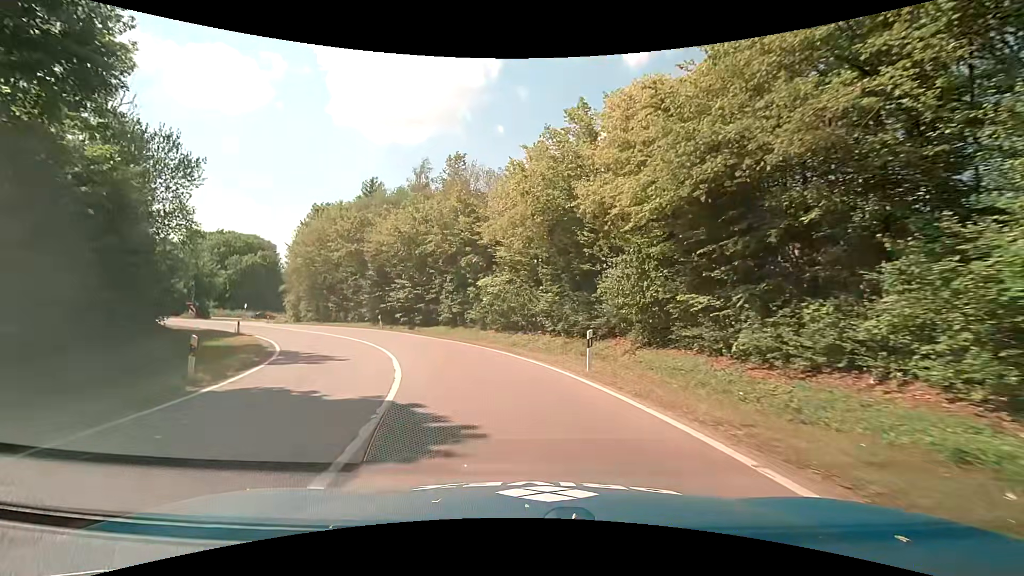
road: trunk_link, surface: asphalt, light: Day
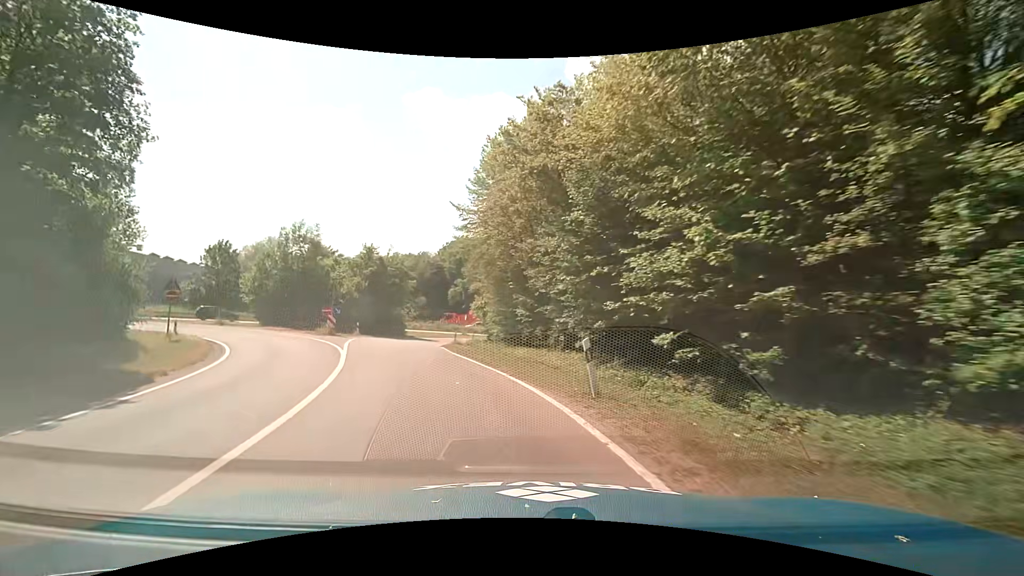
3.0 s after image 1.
(-6.5, +27.9) m; -29°
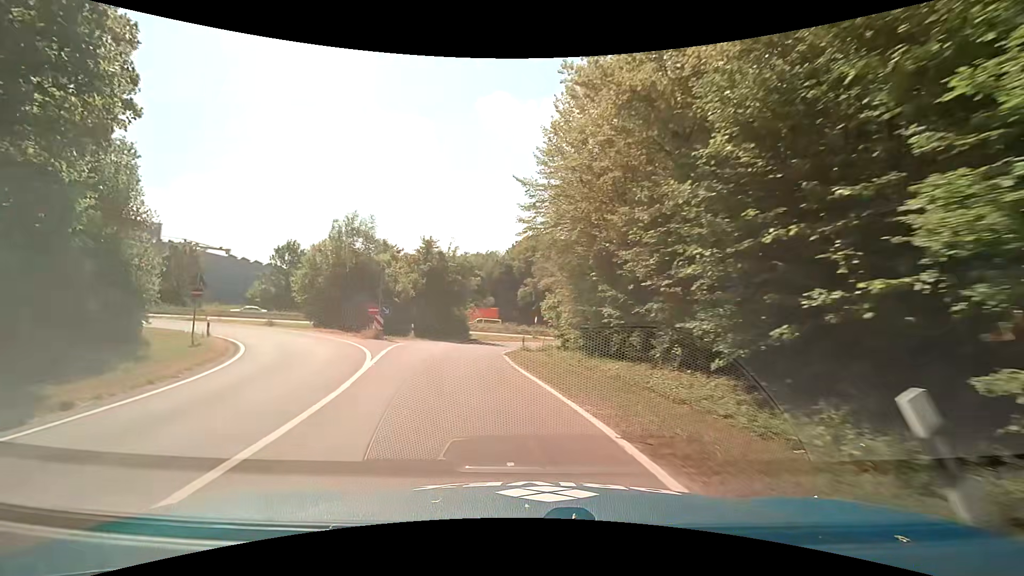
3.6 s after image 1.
(-0.4, +5.9) m; -9°
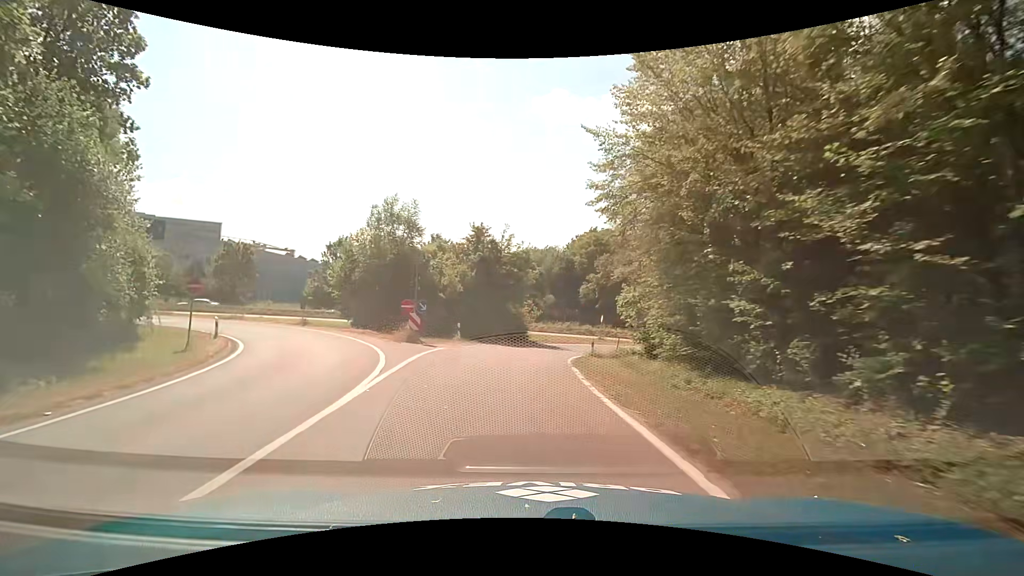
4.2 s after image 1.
(-0.3, +5.8) m; -6°
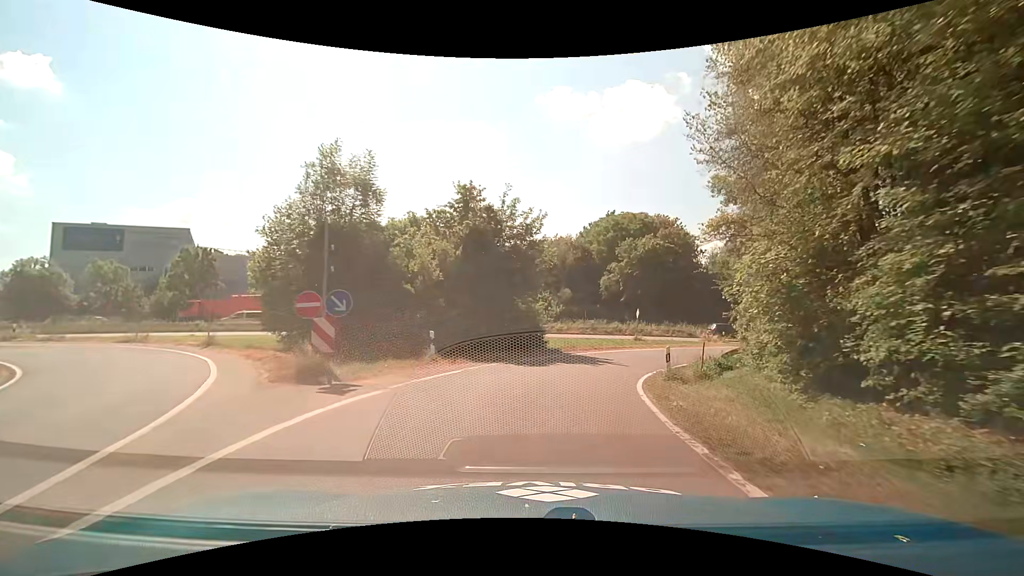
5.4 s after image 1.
(-0.4, +11.4) m; -2°
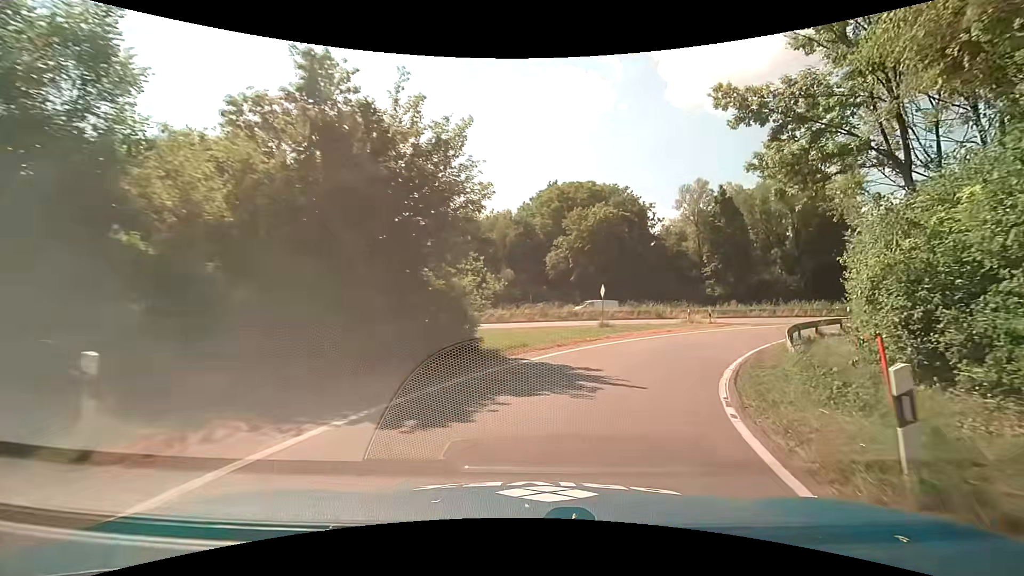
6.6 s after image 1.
(+0.6, +11.0) m; +6°
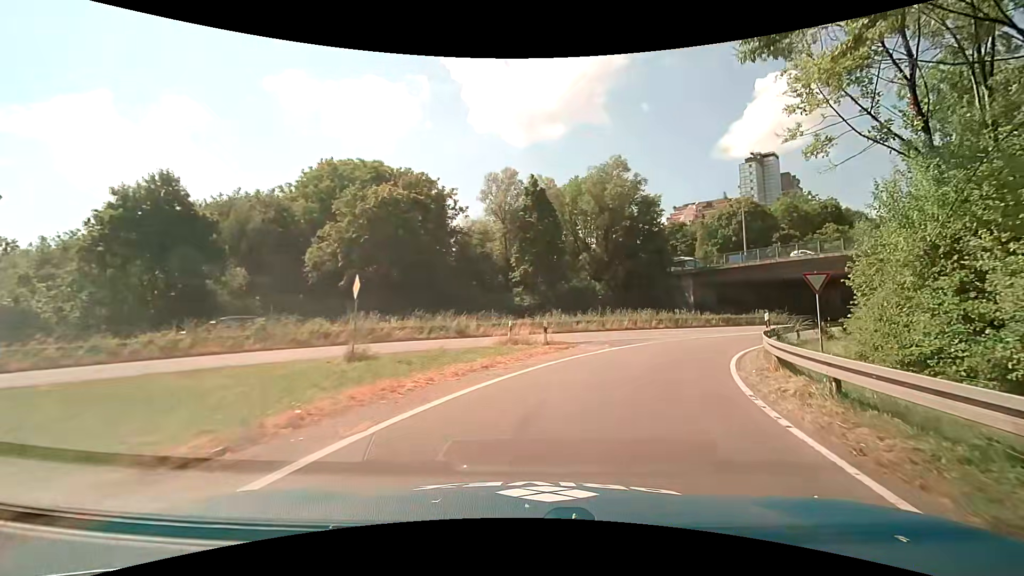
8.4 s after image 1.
(+3.1, +15.4) m; +23°
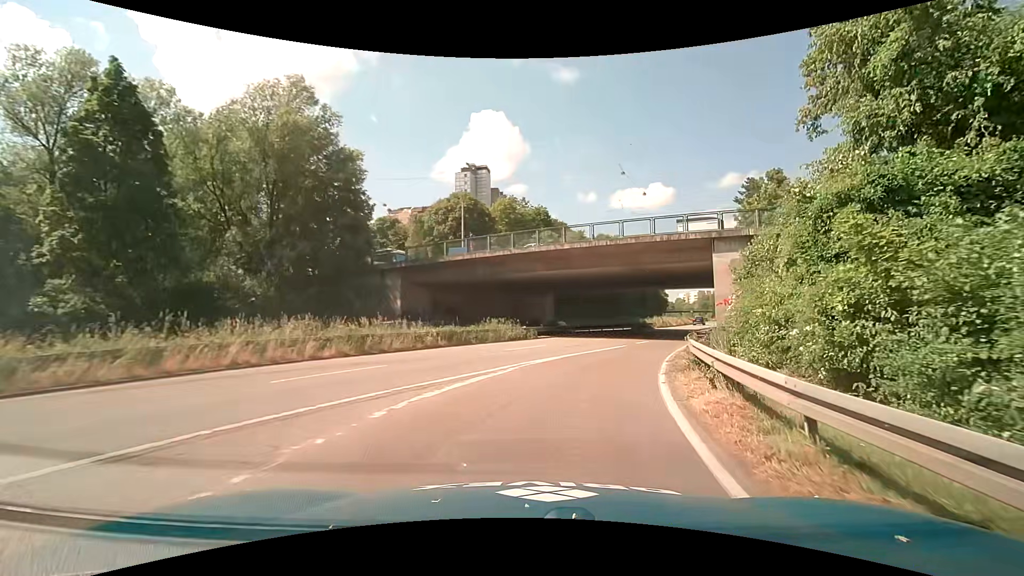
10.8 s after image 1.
(+5.8, +19.5) m; +33°
(+1, +10) (+4, +20) (+7, +29) (+11, +38) (+14, +48) (+19, +57) (+22, +66) (+26, +75) (+30, +84) (+34, +94) m
